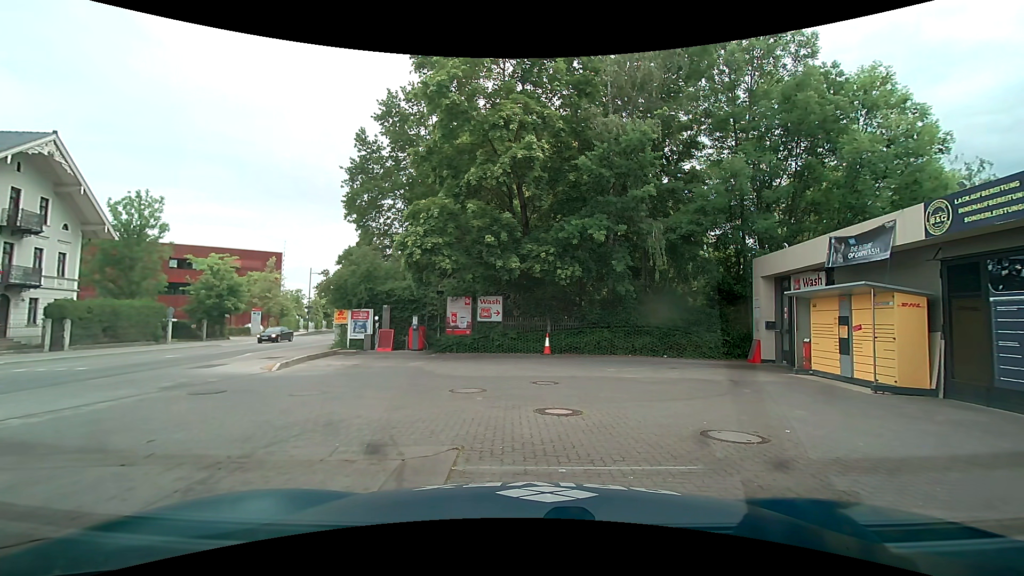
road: secondary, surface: asphalt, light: Day
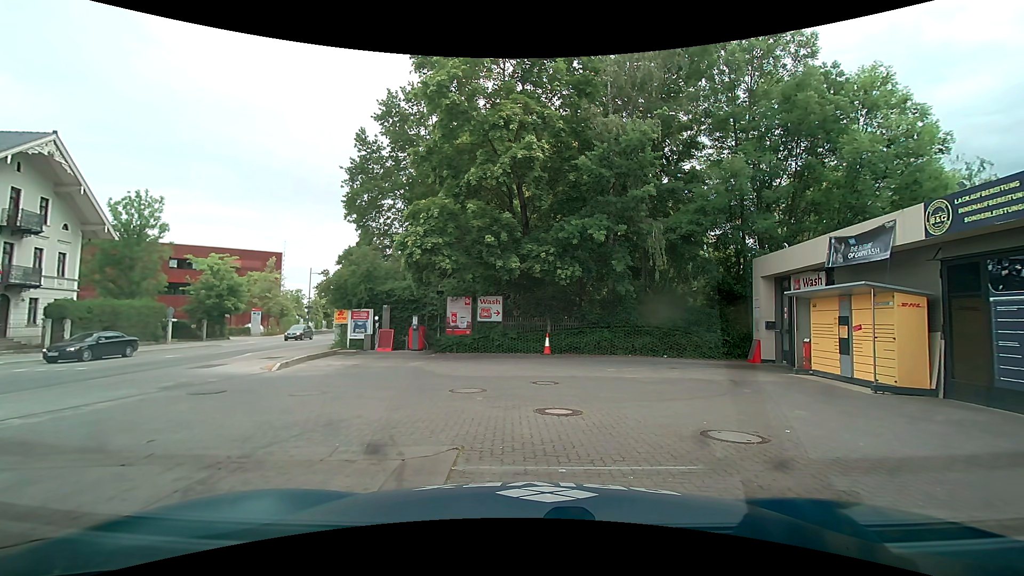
(0.0, 0.0) m; 0°
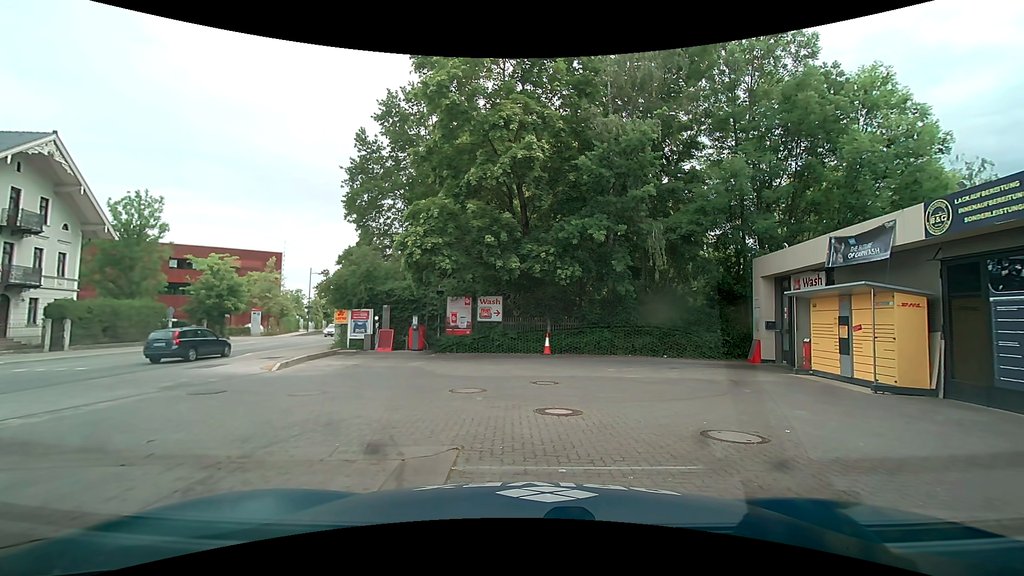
(0.0, 0.0) m; 0°
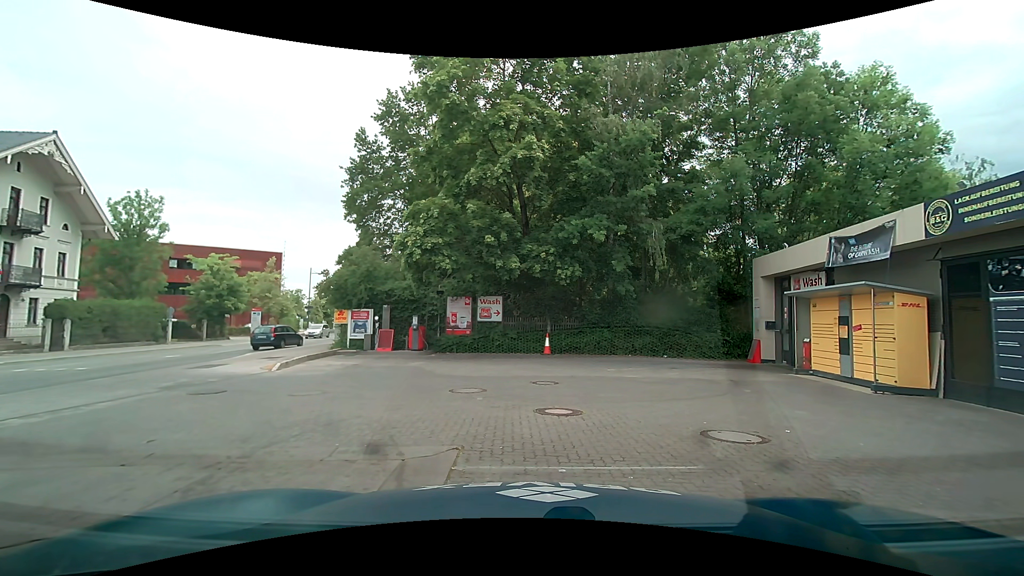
(0.0, 0.0) m; 0°
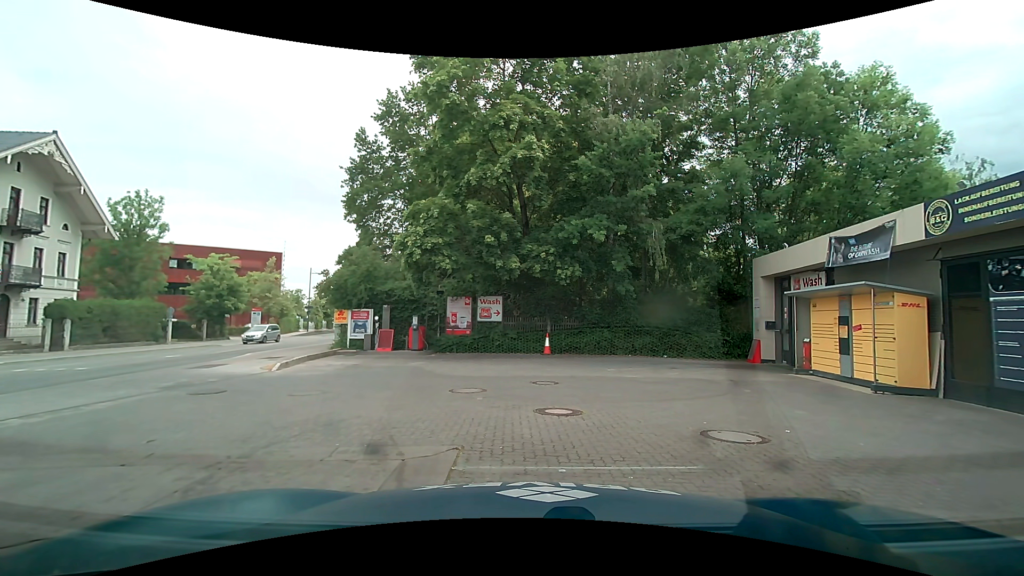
(0.0, 0.0) m; 0°
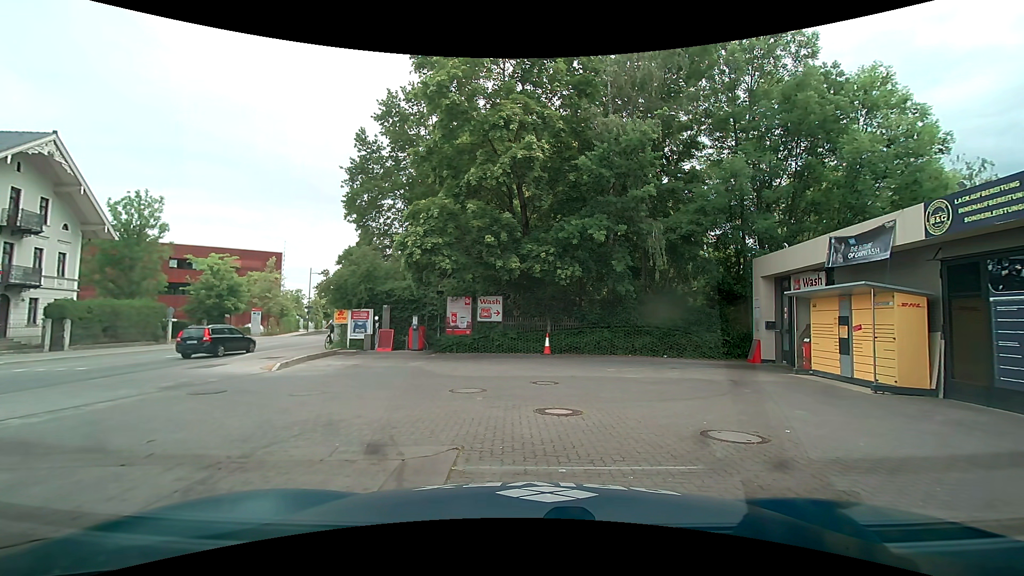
(0.0, 0.0) m; 0°
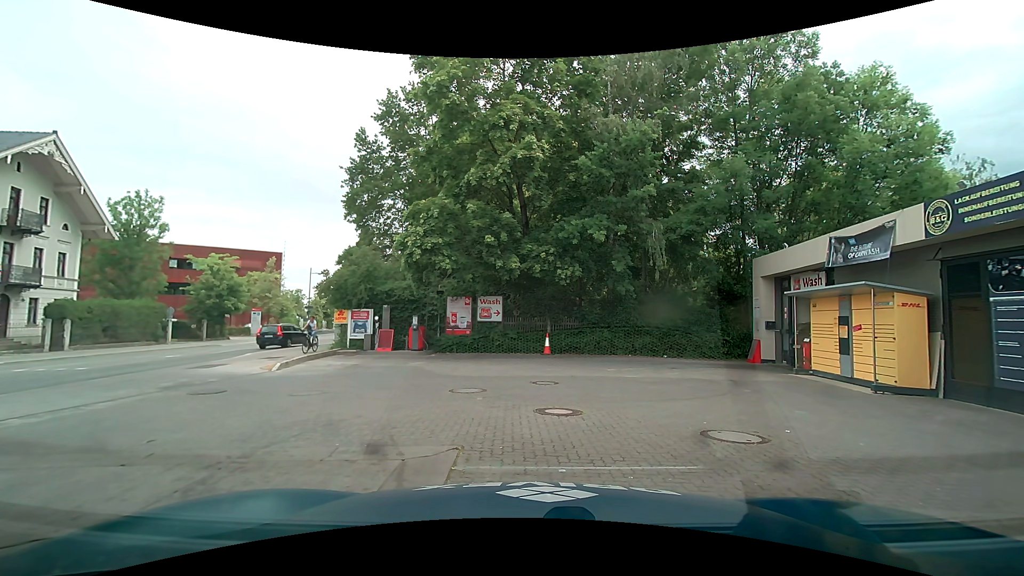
(0.0, 0.0) m; 0°
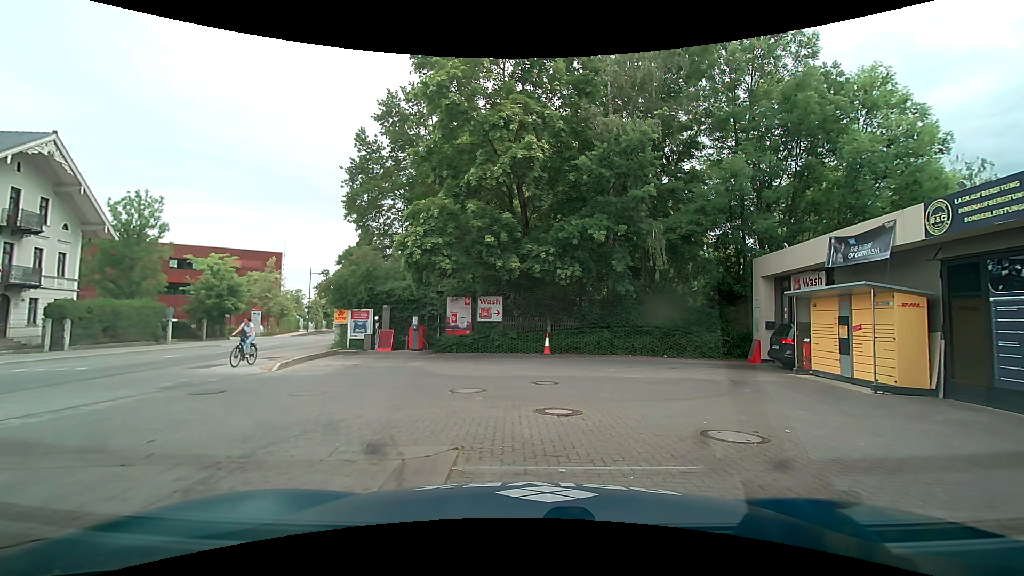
(0.0, 0.0) m; 0°
